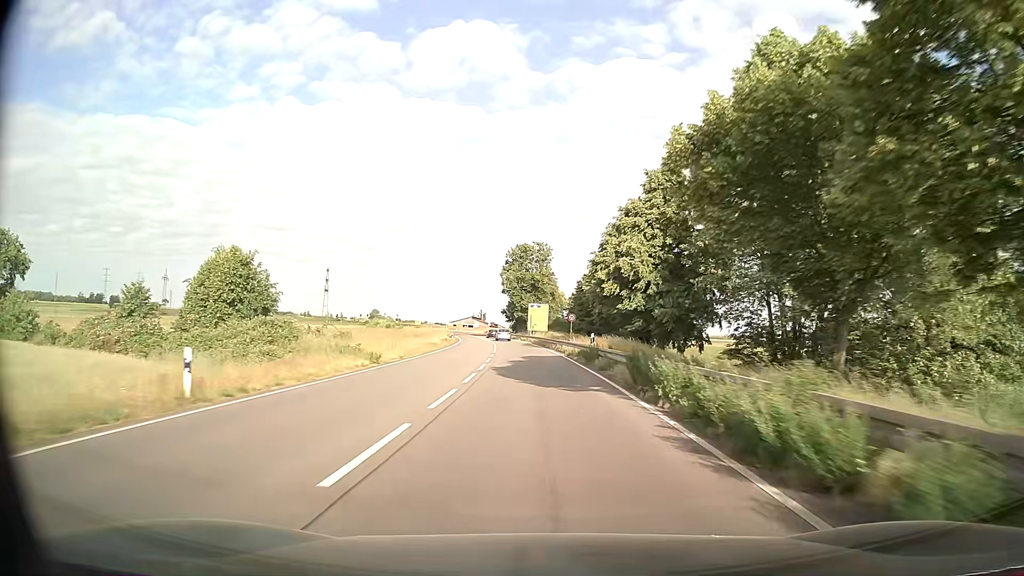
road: primary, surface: asphalt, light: Day
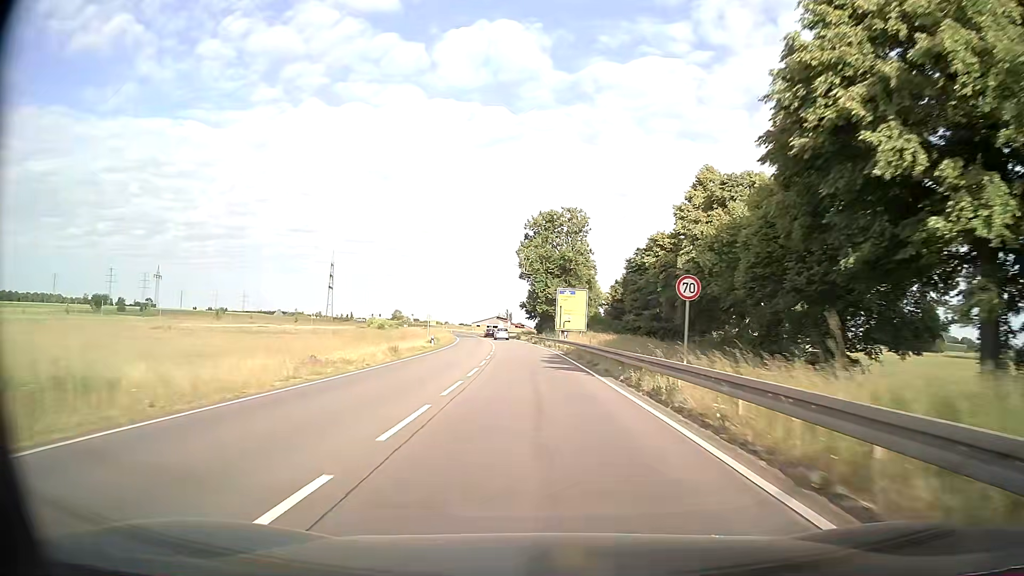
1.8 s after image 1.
(-0.8, +33.7) m; -3°
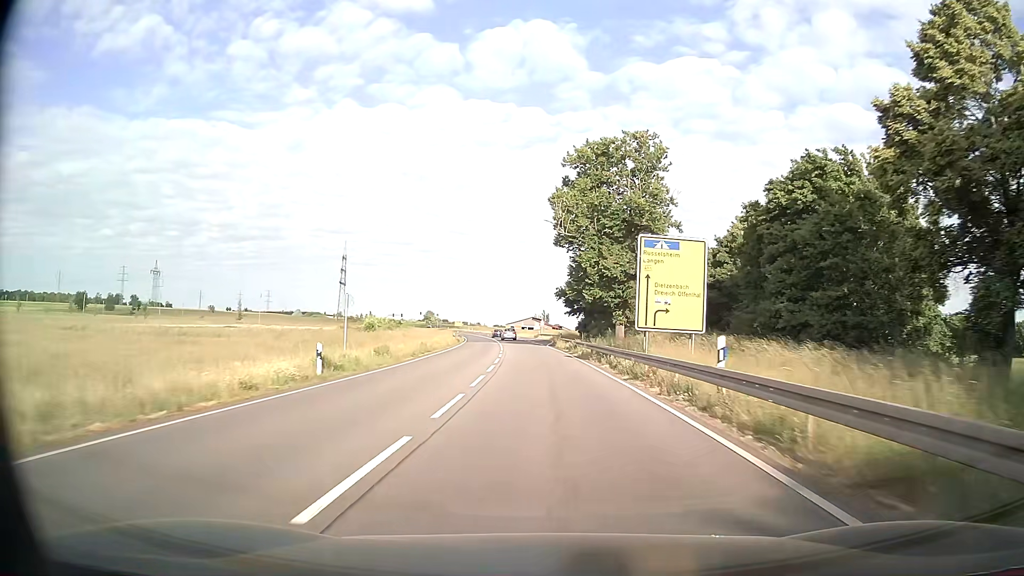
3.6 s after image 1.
(-0.9, +33.7) m; -3°
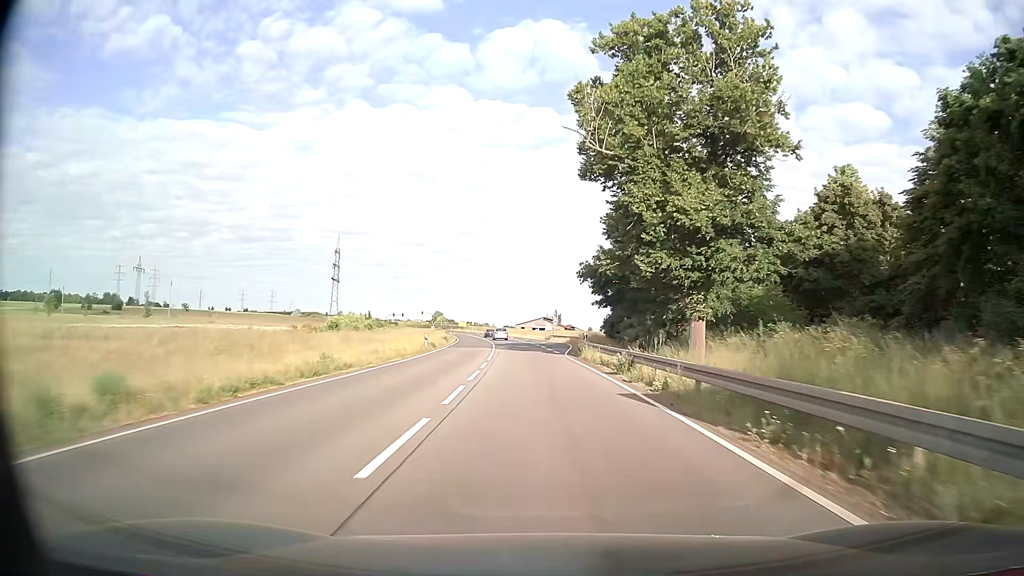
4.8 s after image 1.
(-0.3, +22.6) m; -1°
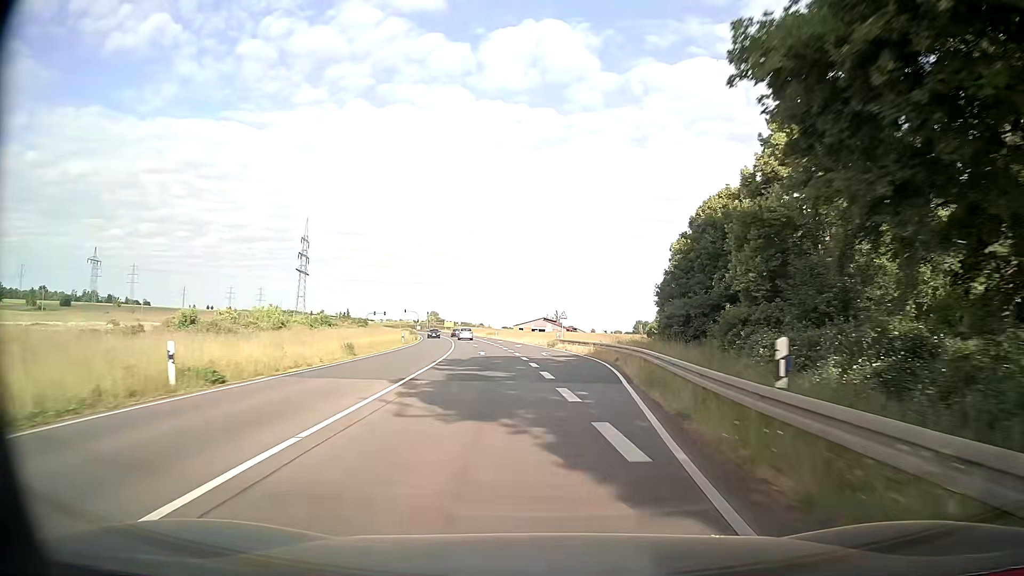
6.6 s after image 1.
(-0.2, +33.4) m; 0°
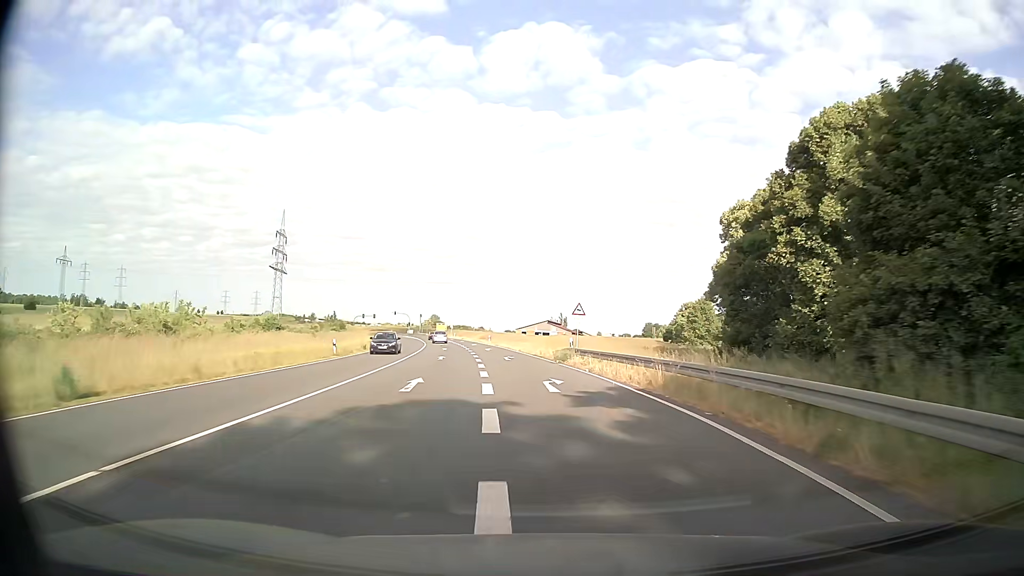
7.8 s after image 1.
(0.0, +21.7) m; 0°
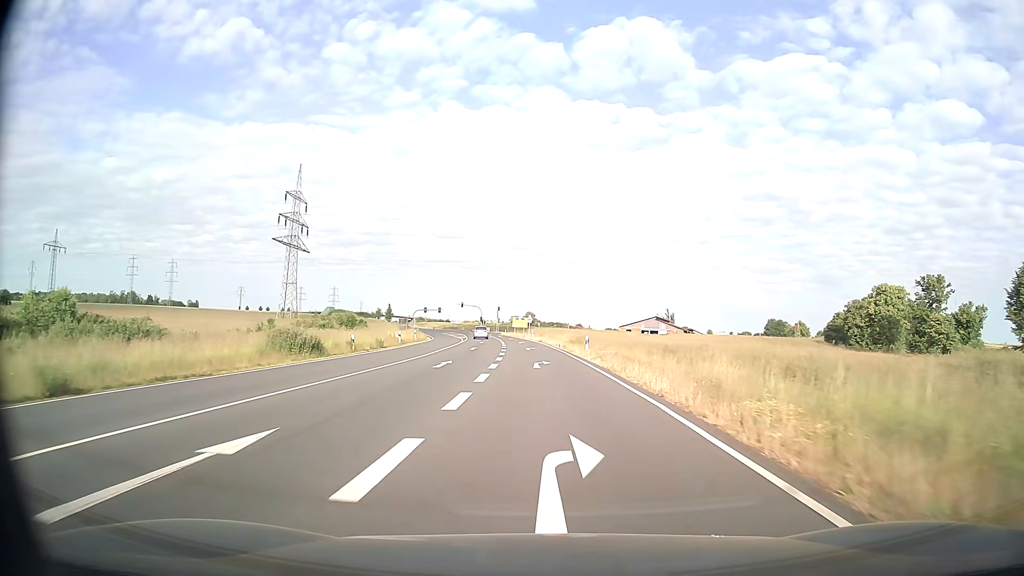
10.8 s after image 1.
(-4.0, +52.0) m; -8°
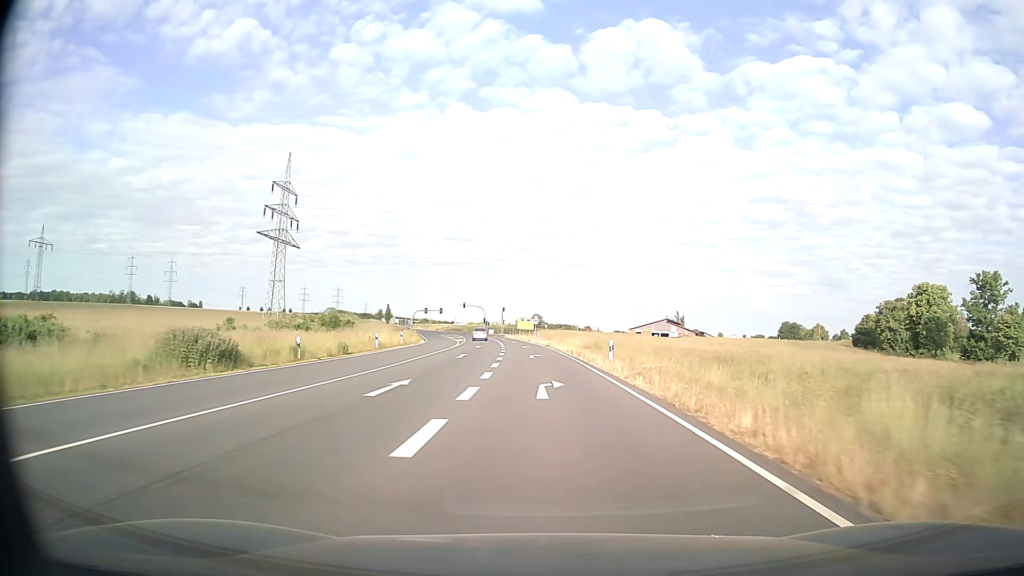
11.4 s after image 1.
(-0.1, +10.1) m; -1°
(0, +10) (0, +20) (0, +30) (-1, +40) (-1, +50) (-2, +60) (-3, +70) (-4, +80) (-5, +90) (-6, +100) m
